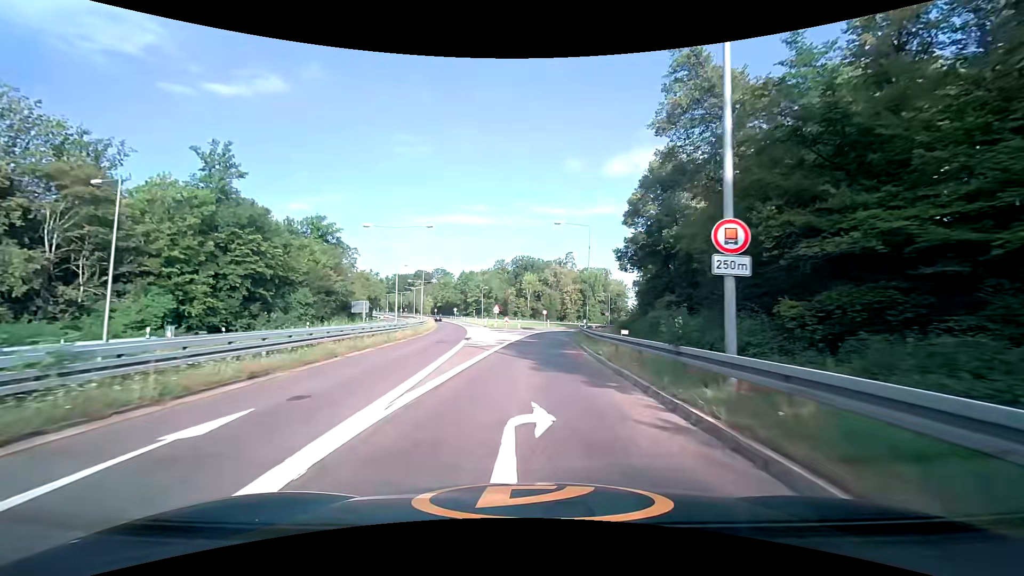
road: trunk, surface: asphalt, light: Day
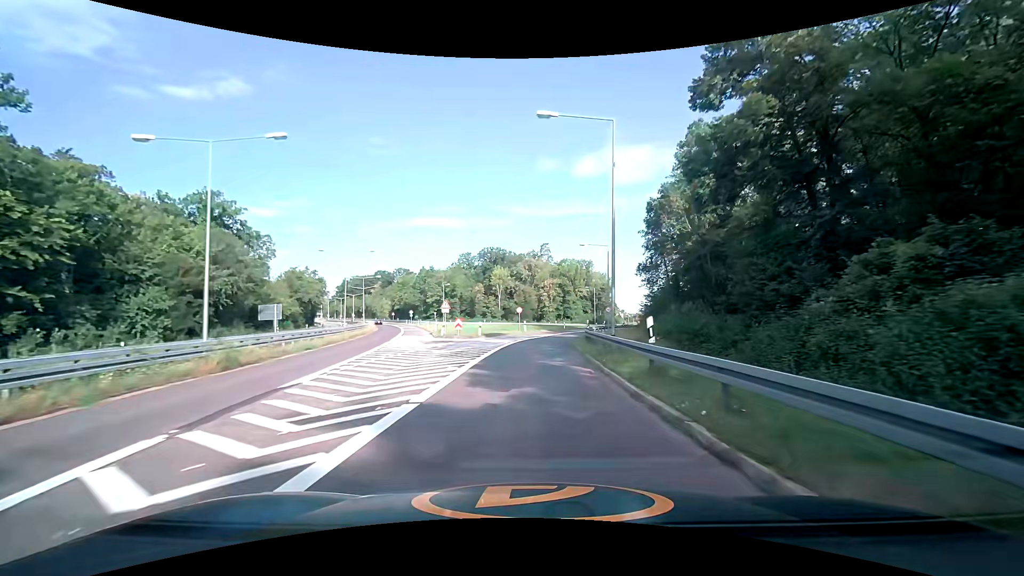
(+0.5, +22.9) m; +3°
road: trunk_link
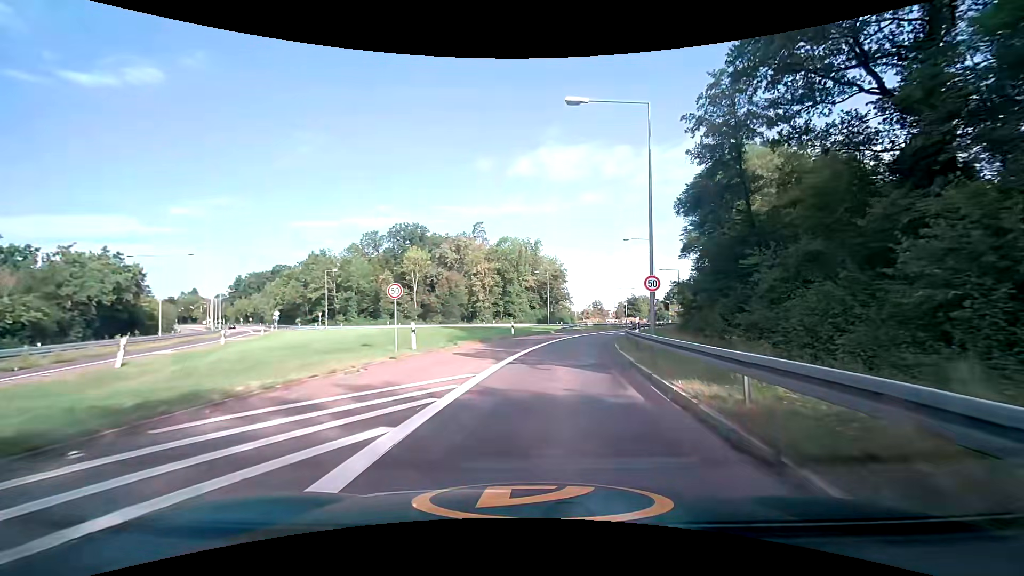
(+1.3, +35.9) m; +7°
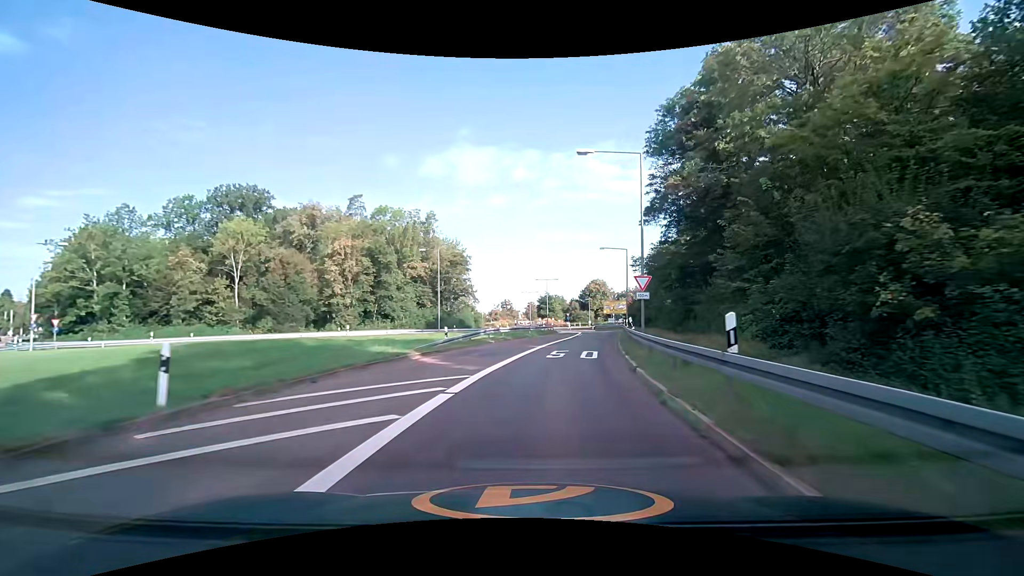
(+2.7, +28.4) m; +10°
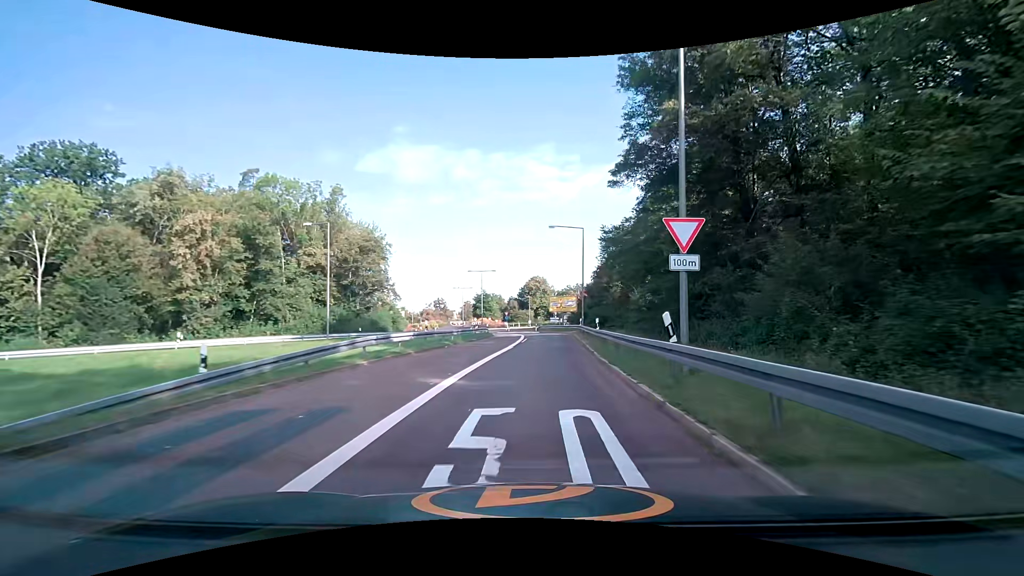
(+0.8, +14.0) m; +7°
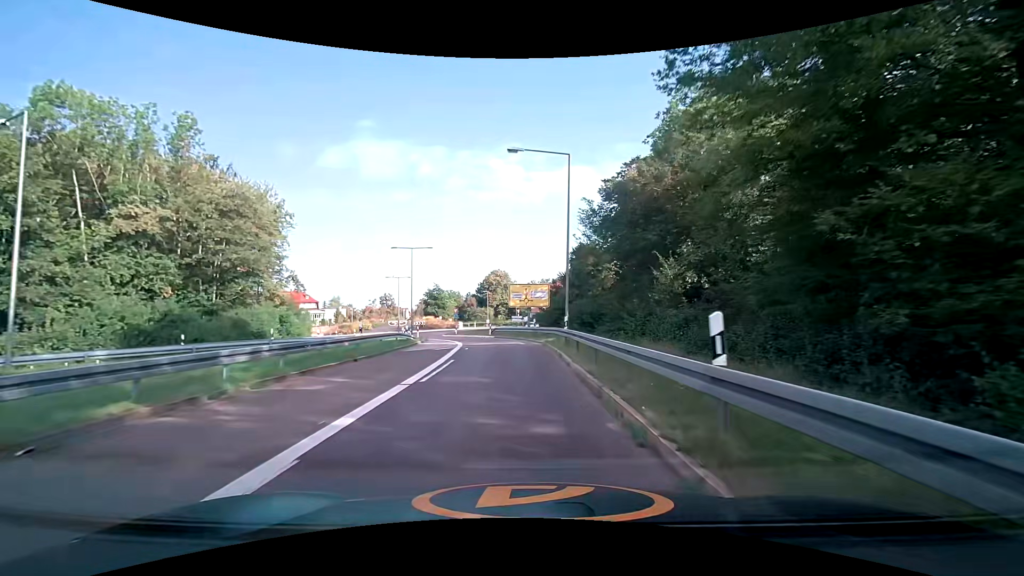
(+1.3, +20.2) m; +5°
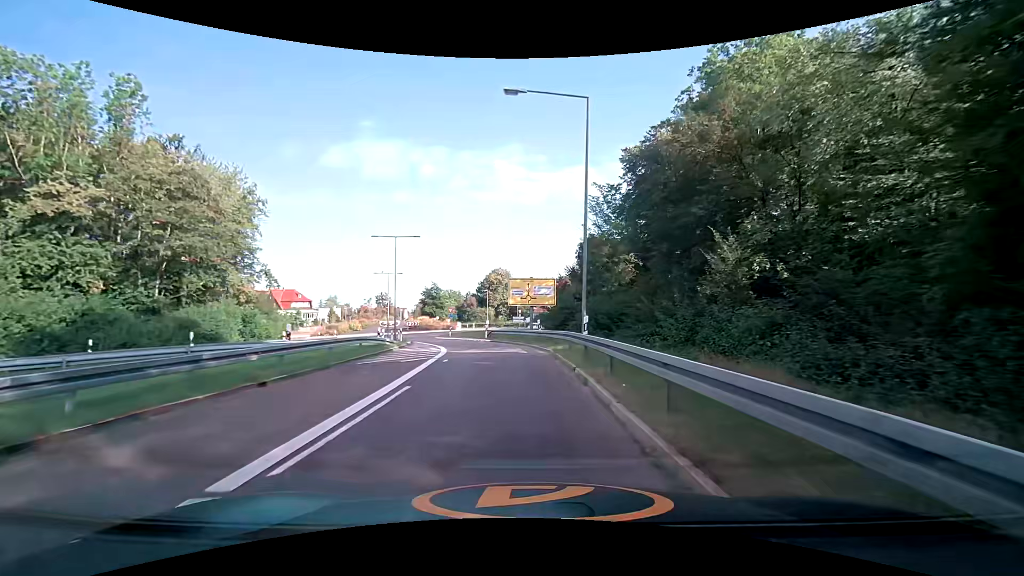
(0.0, +6.5) m; -1°
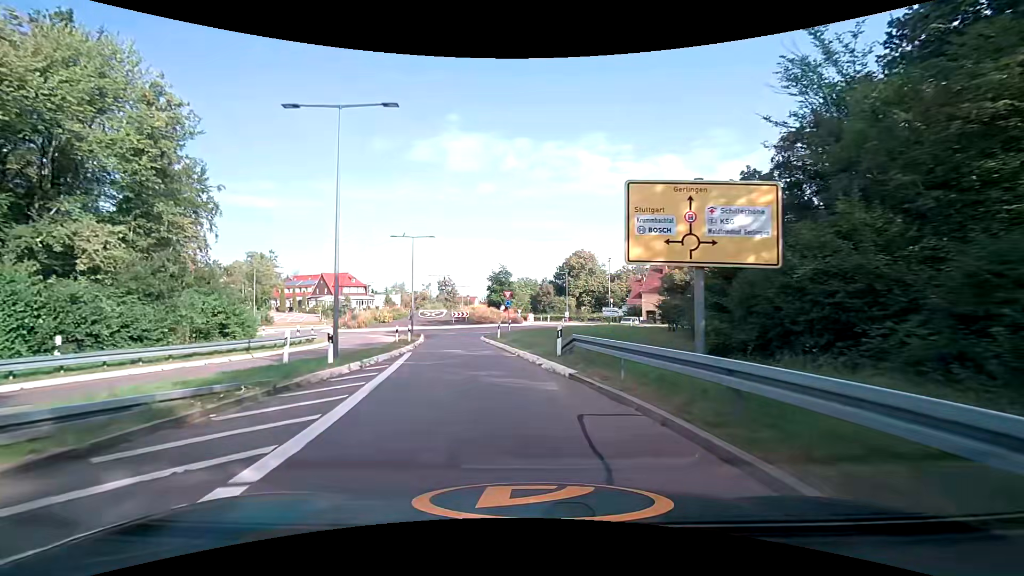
(-1.1, +24.2) m; -8°
